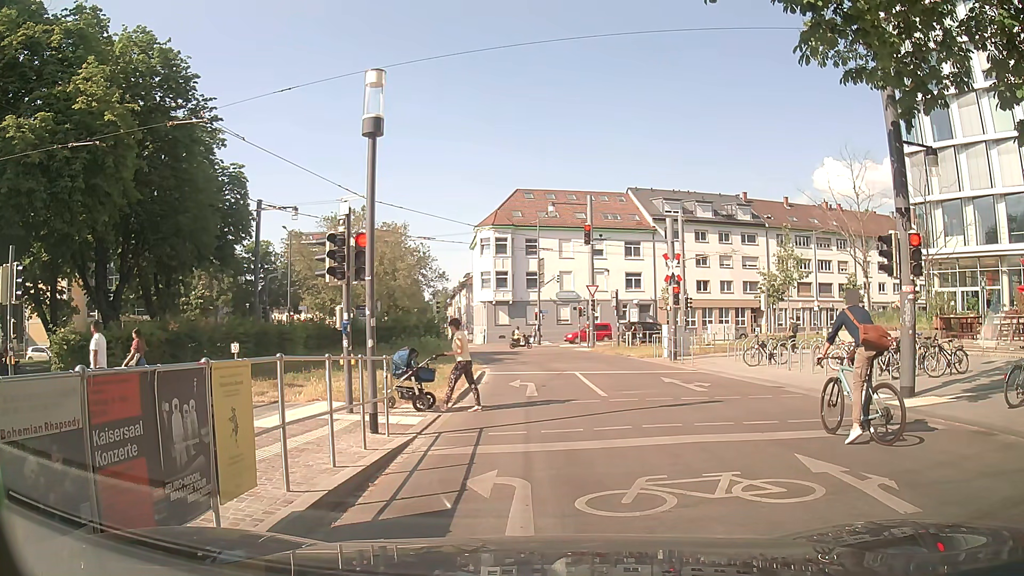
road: residential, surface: asphalt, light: Day
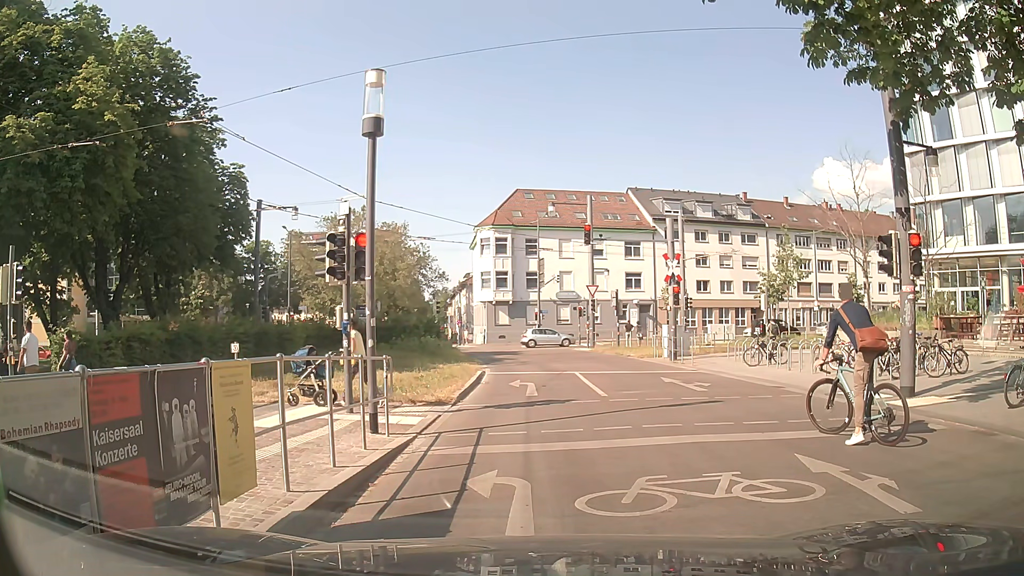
(0.0, 0.0) m; 0°
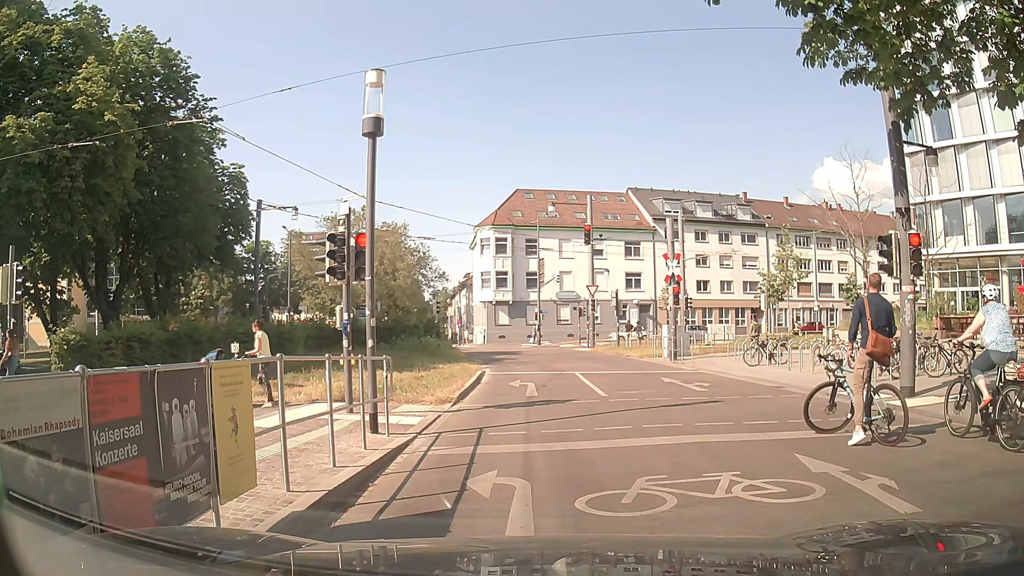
(0.0, 0.0) m; 0°
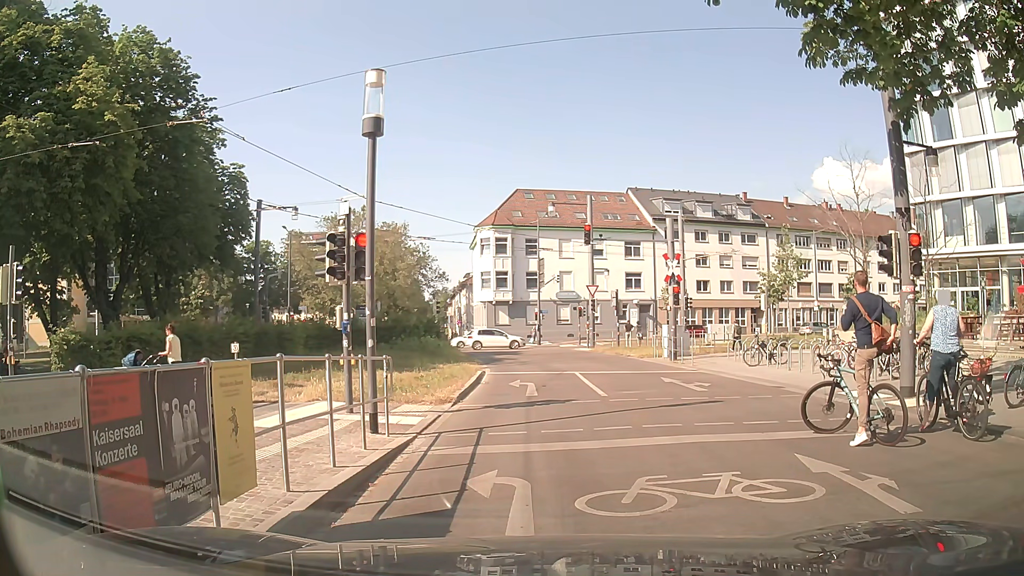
(0.0, 0.0) m; 0°
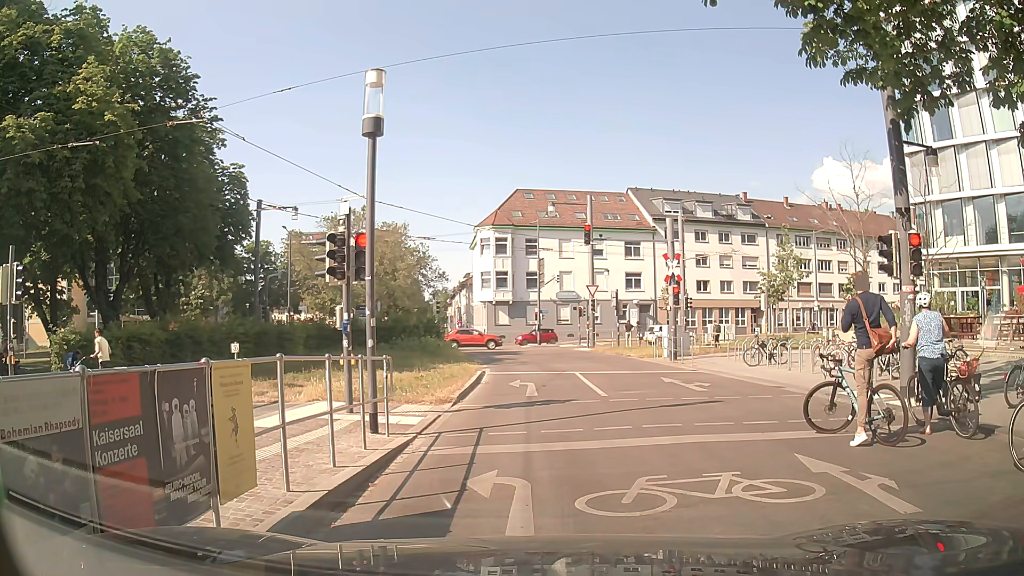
(0.0, 0.0) m; 0°
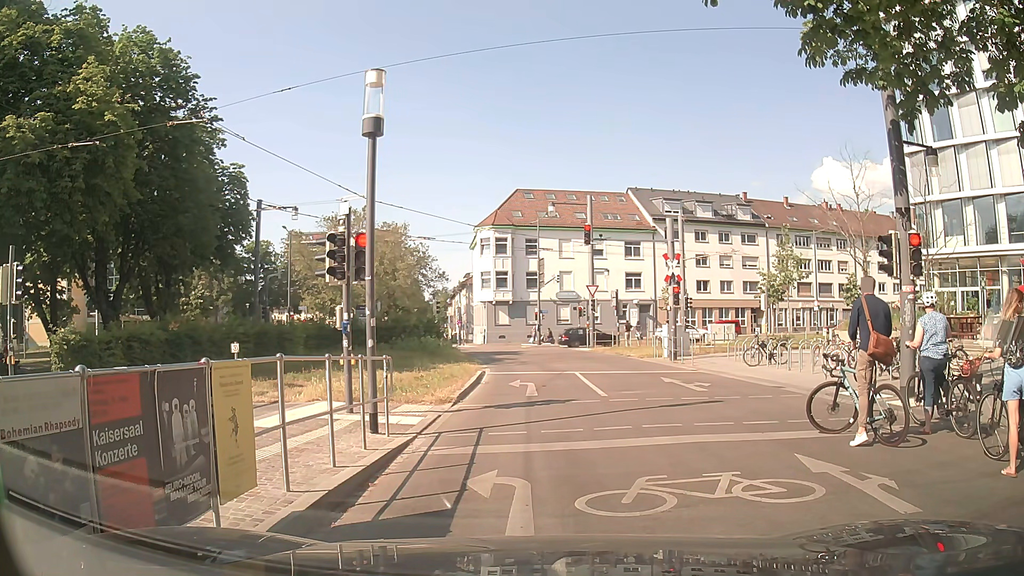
(0.0, 0.0) m; 0°
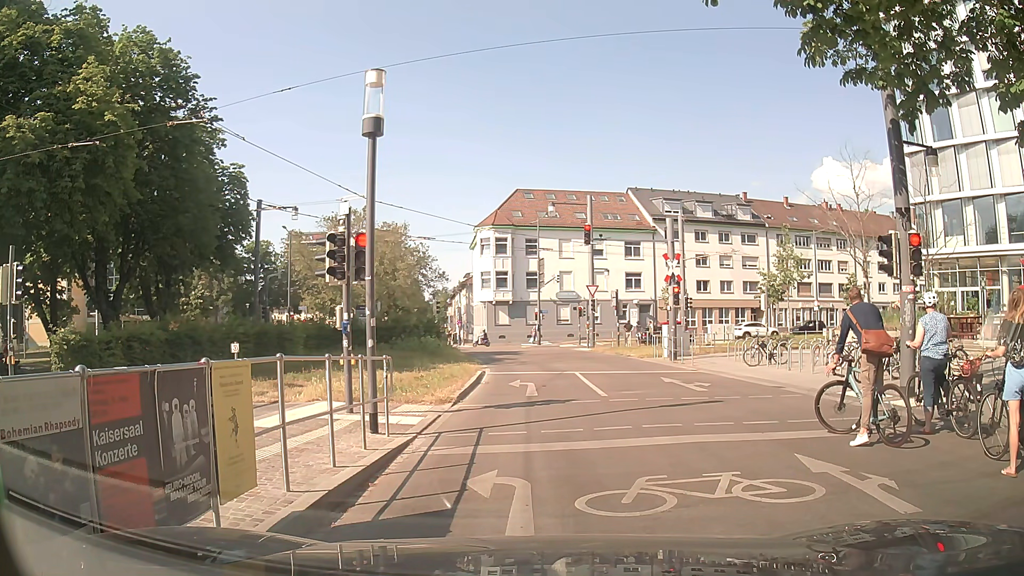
(0.0, 0.0) m; 0°
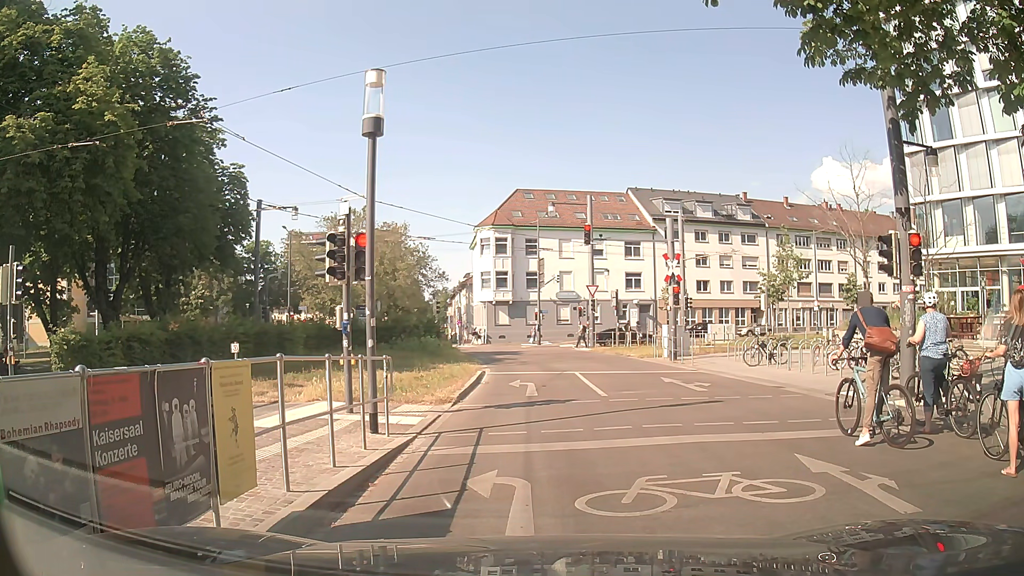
(0.0, 0.0) m; 0°
